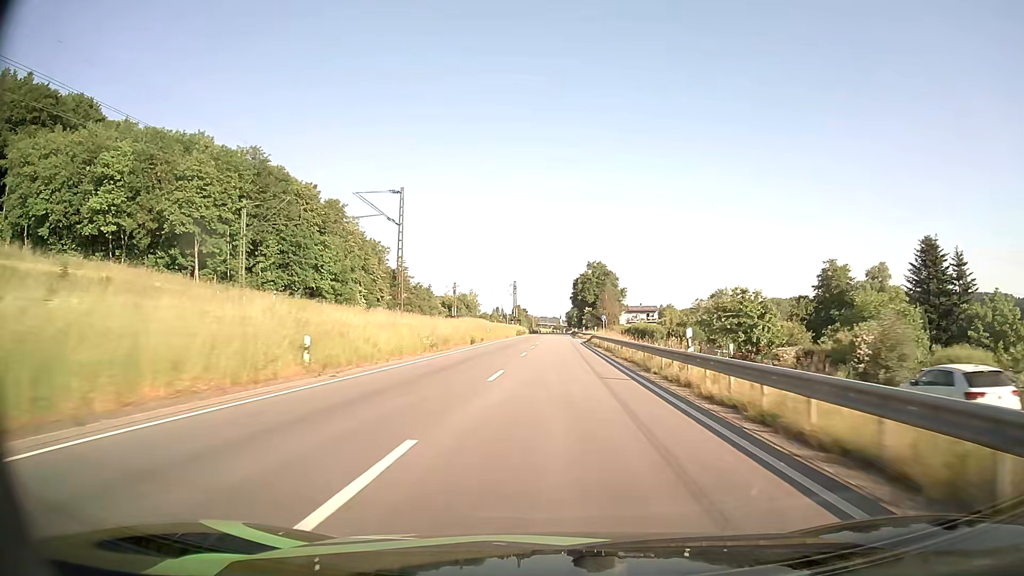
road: primary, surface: asphalt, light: Day
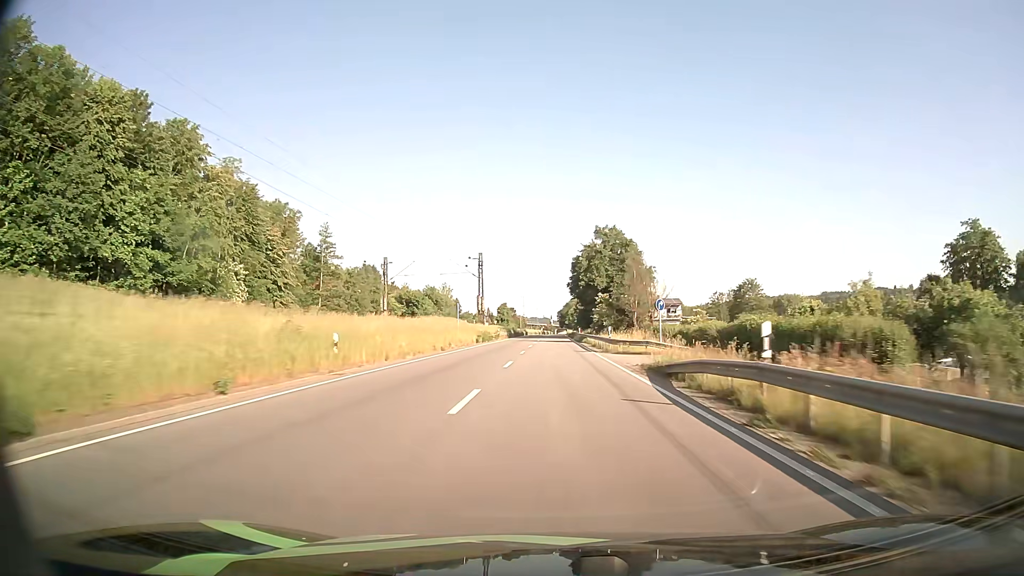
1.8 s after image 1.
(+0.3, +46.1) m; +1°
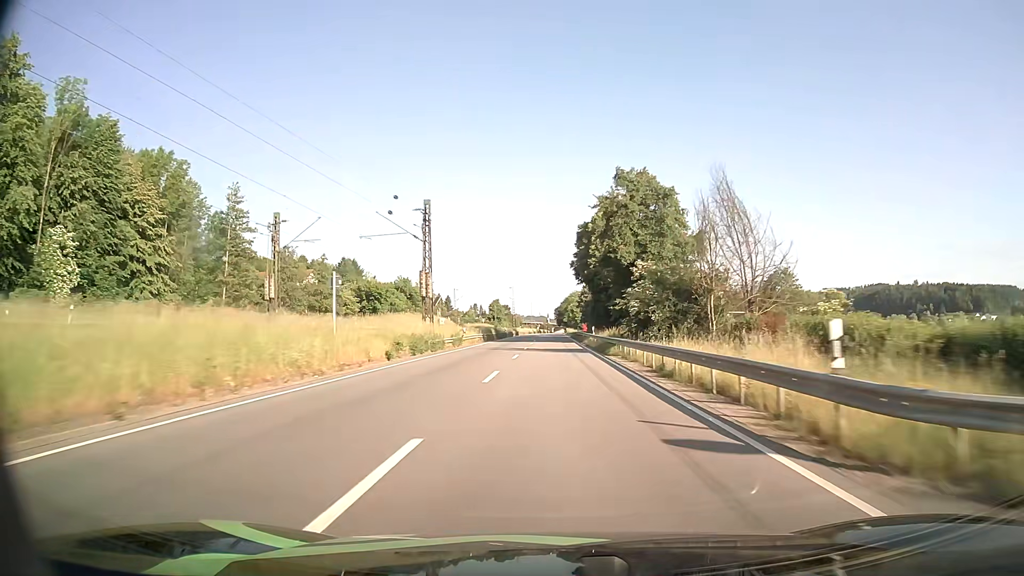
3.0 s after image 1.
(+0.1, +30.9) m; 0°
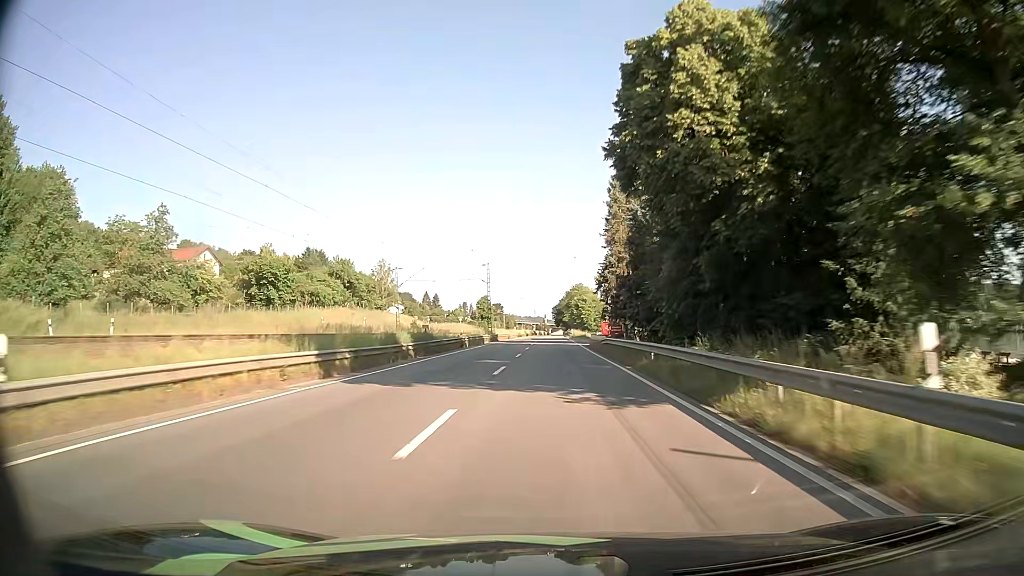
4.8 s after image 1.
(0.0, +46.1) m; 0°
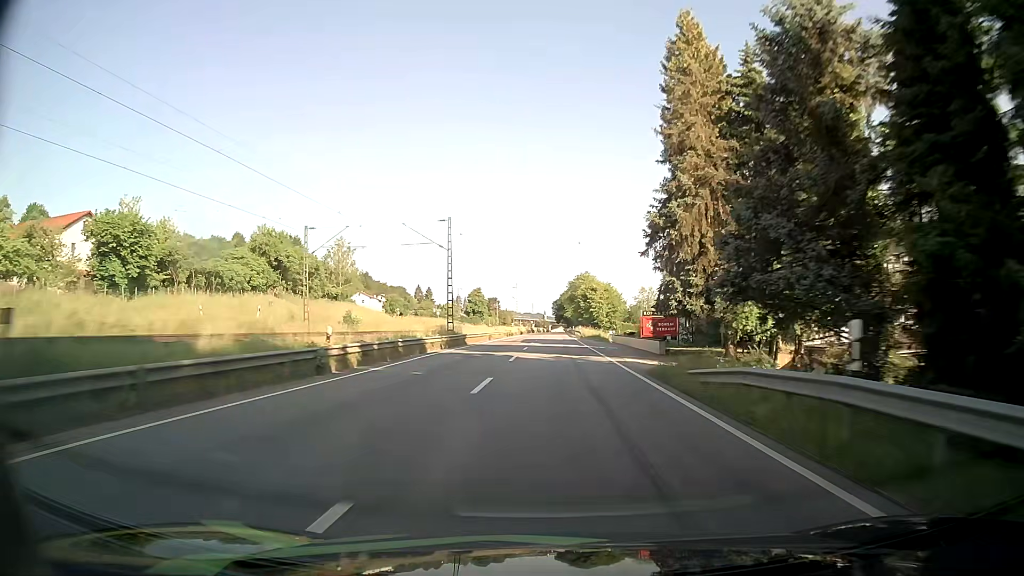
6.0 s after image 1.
(-0.1, +30.4) m; 0°
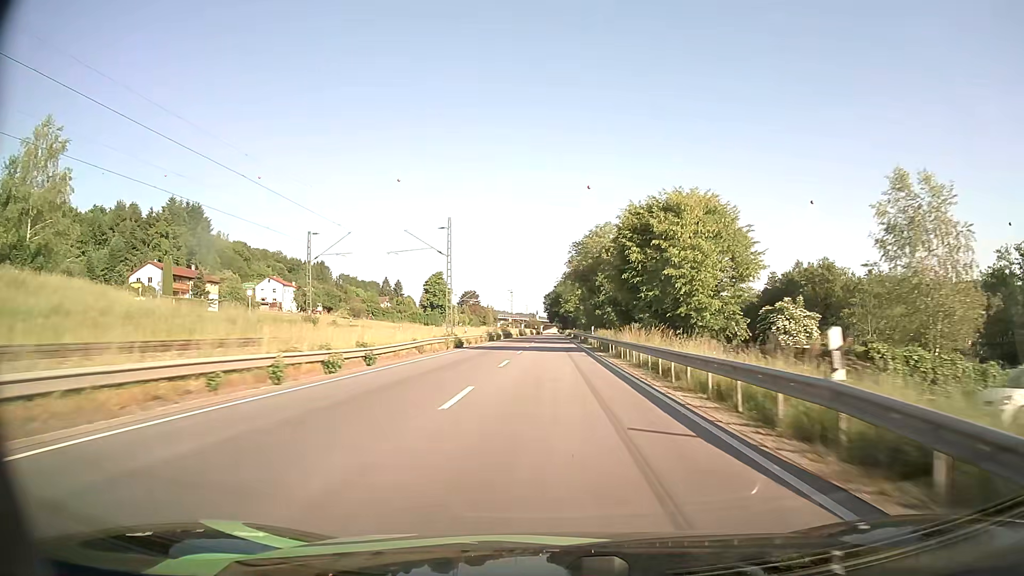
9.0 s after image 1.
(+0.6, +75.7) m; +1°
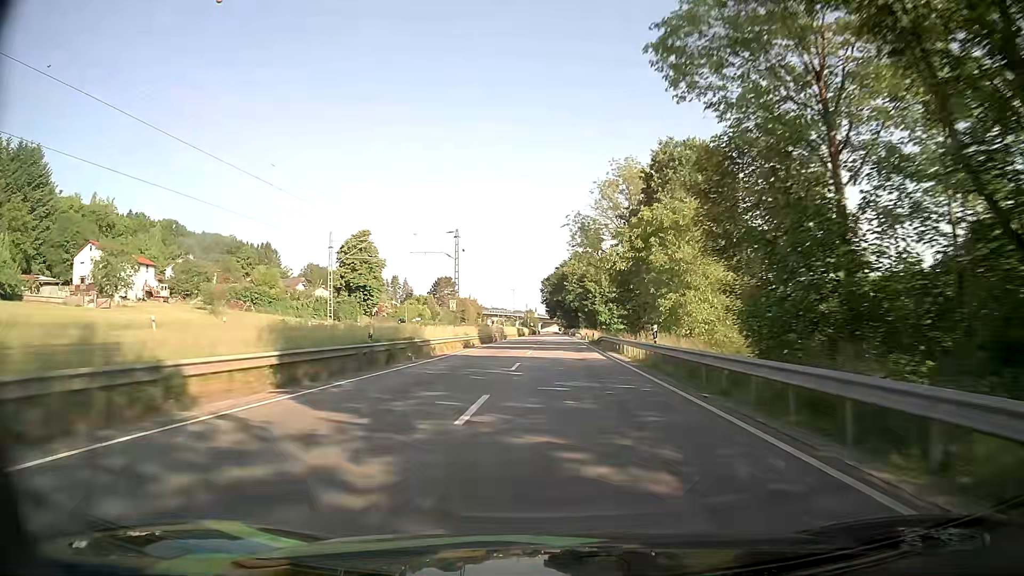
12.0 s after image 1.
(-0.1, +75.5) m; 0°
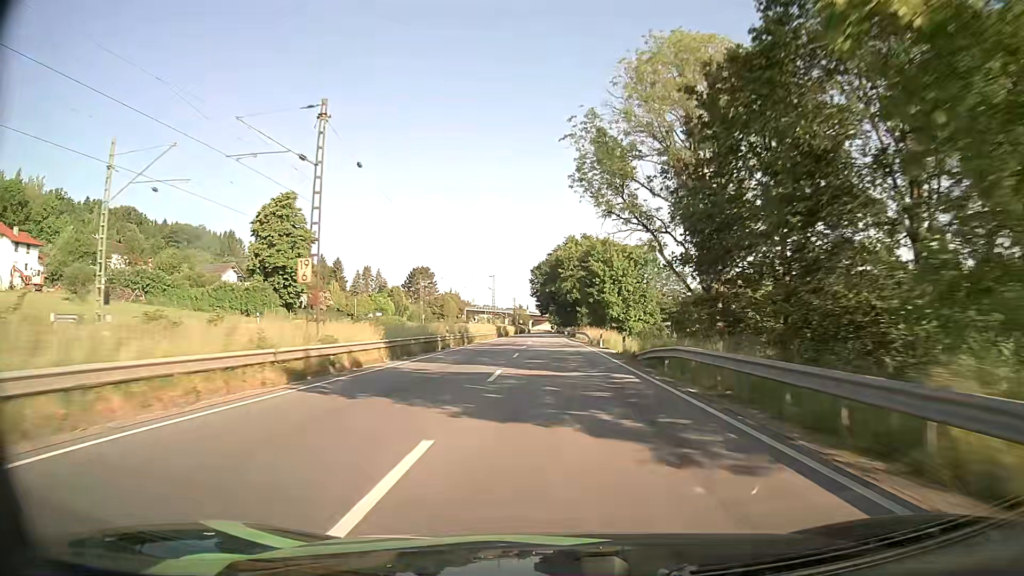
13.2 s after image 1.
(+0.2, +30.0) m; +1°
(0, +10) (0, +20) (0, +30) (0, +40) (0, +50) (0, +60) (0, +70) (0, +80) (-1, +90) (-1, +100) m
